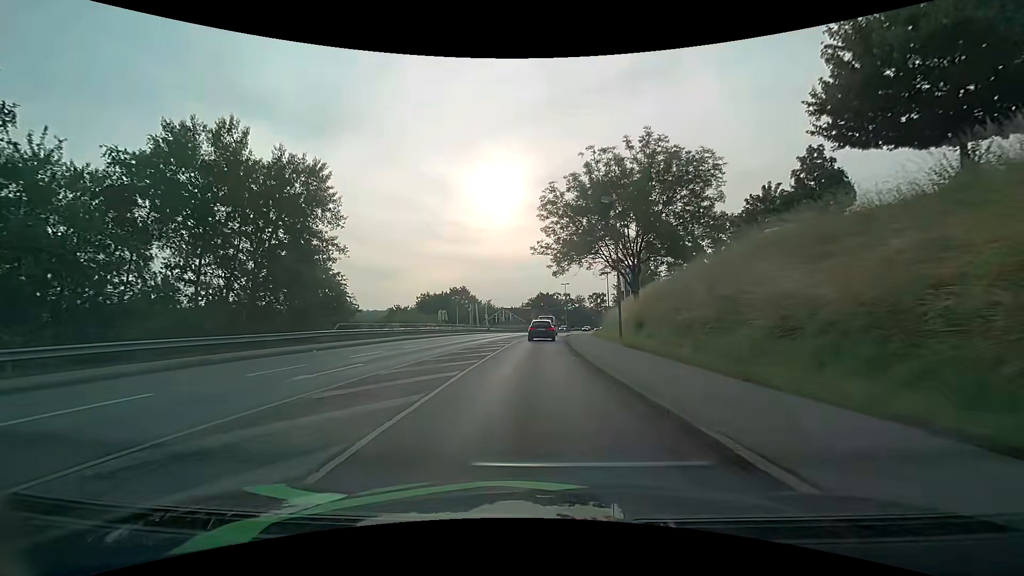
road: tertiary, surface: asphalt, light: Day
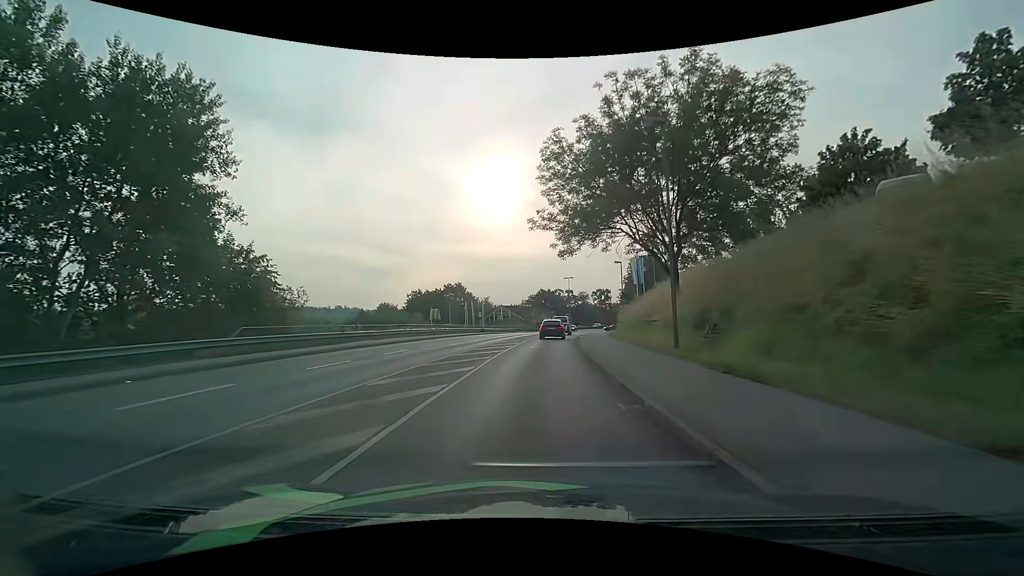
(-0.1, +10.6) m; 0°
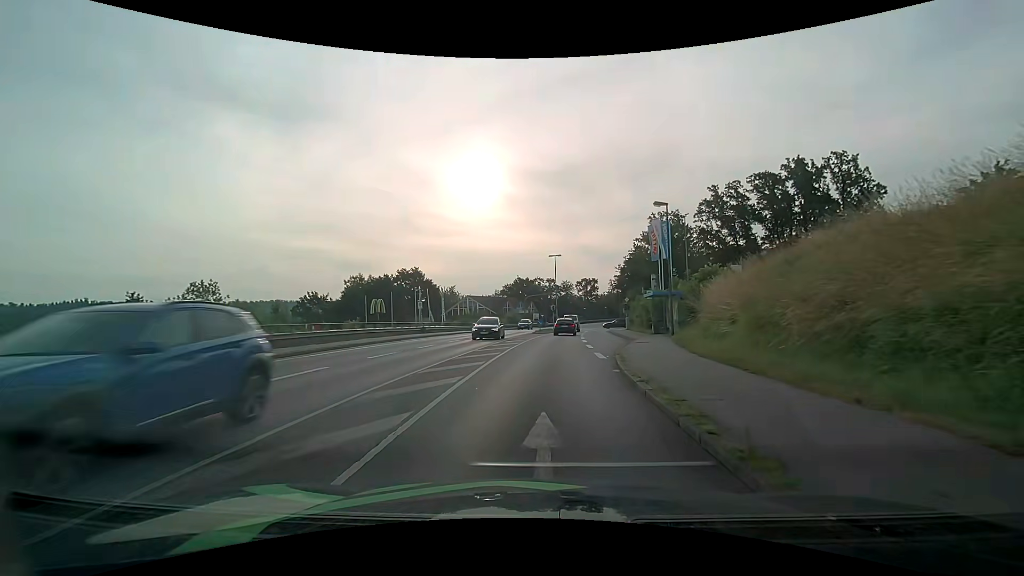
(+0.2, +27.0) m; +2°
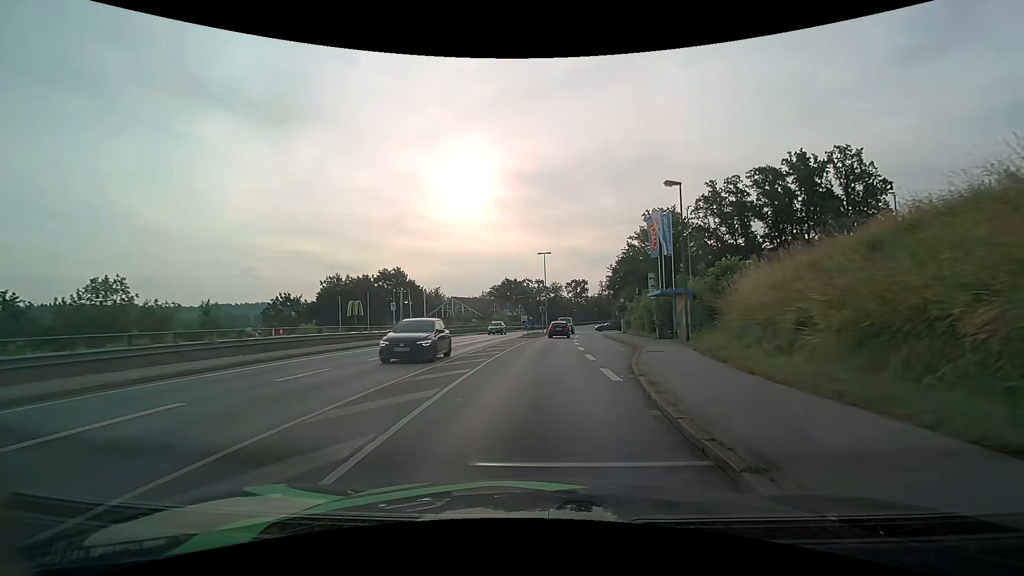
(0.0, +5.2) m; +1°
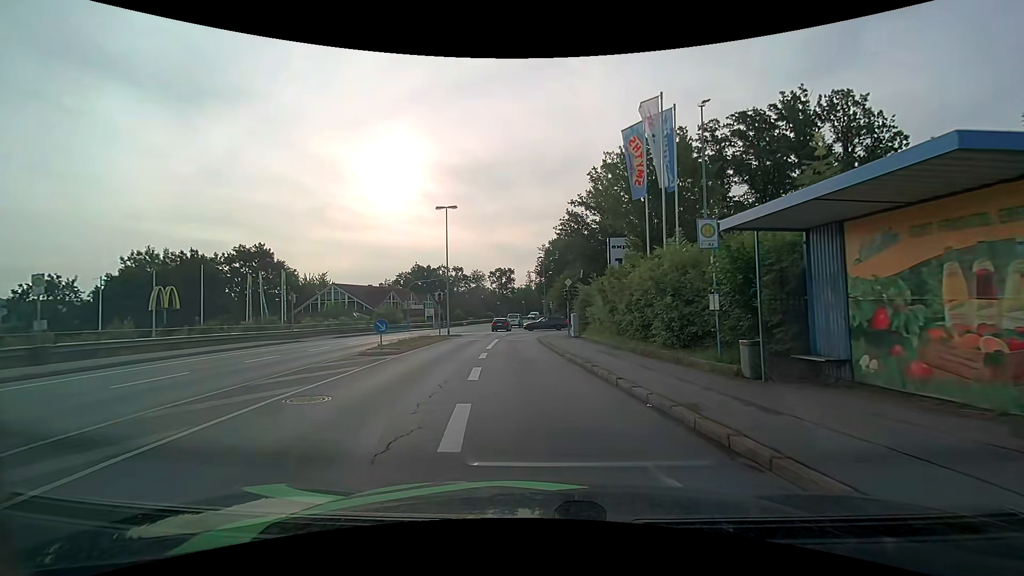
(+2.2, +23.8) m; +9°
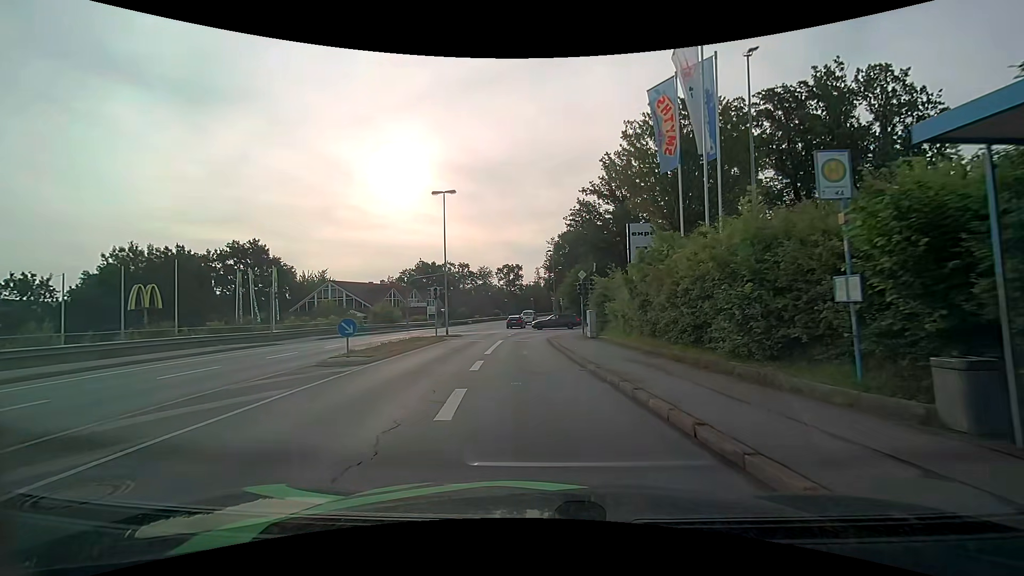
(0.0, +4.4) m; -1°
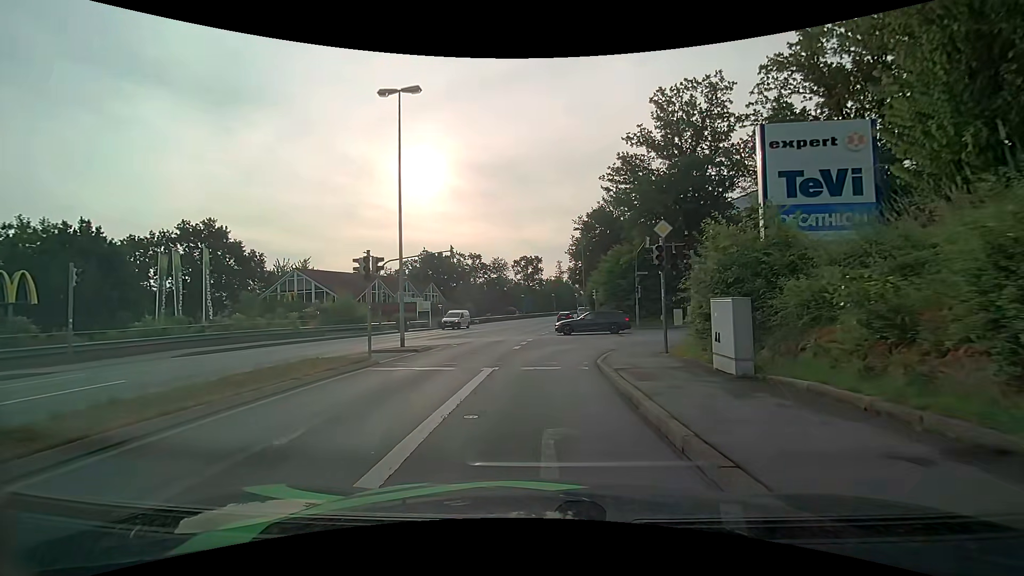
(-0.5, +16.0) m; -2°
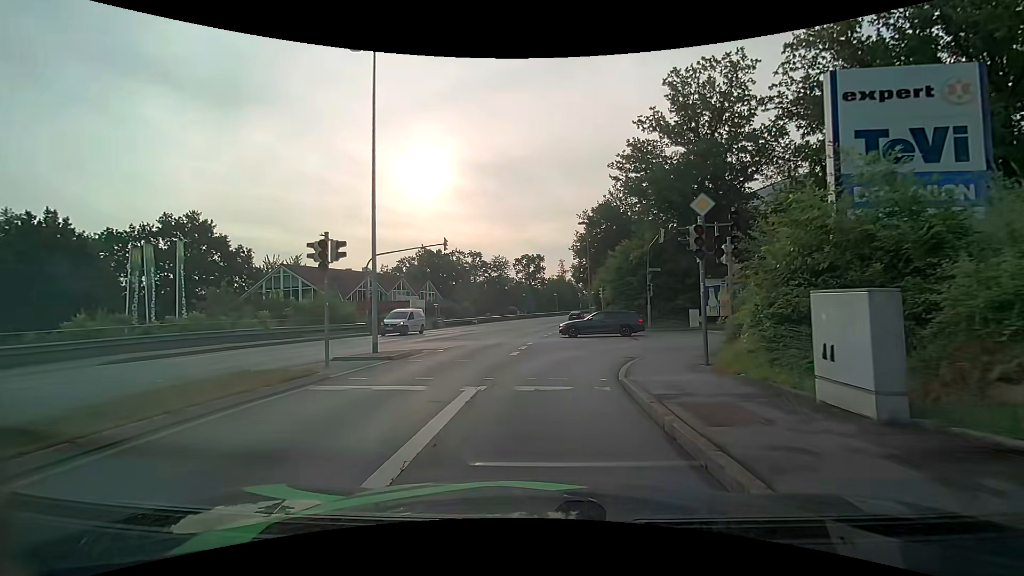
(0.0, +3.4) m; 0°
(0, +10) (+2, +20) (+10, +25) (+20, +26) (+30, +26) (+40, +26) (+50, +25) (+60, +25) (+70, +25) (+80, +27) m
